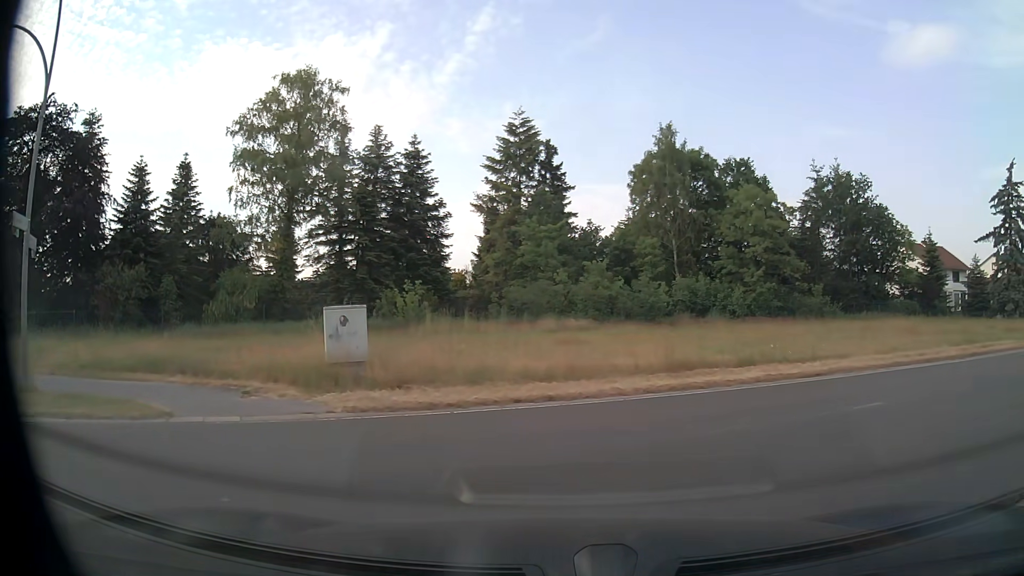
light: Day
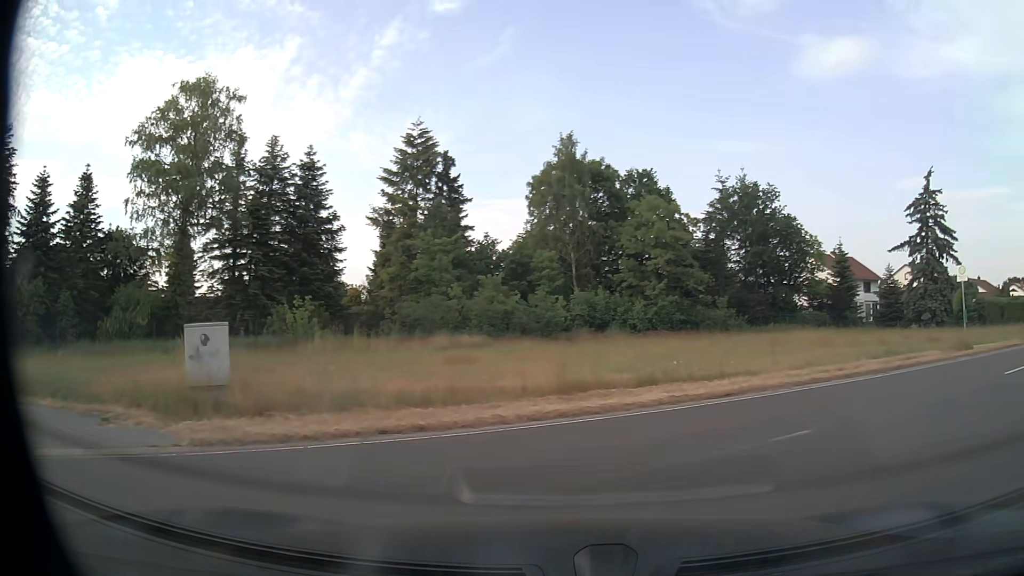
(+0.1, +1.4) m; +8°
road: secondary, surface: asphalt
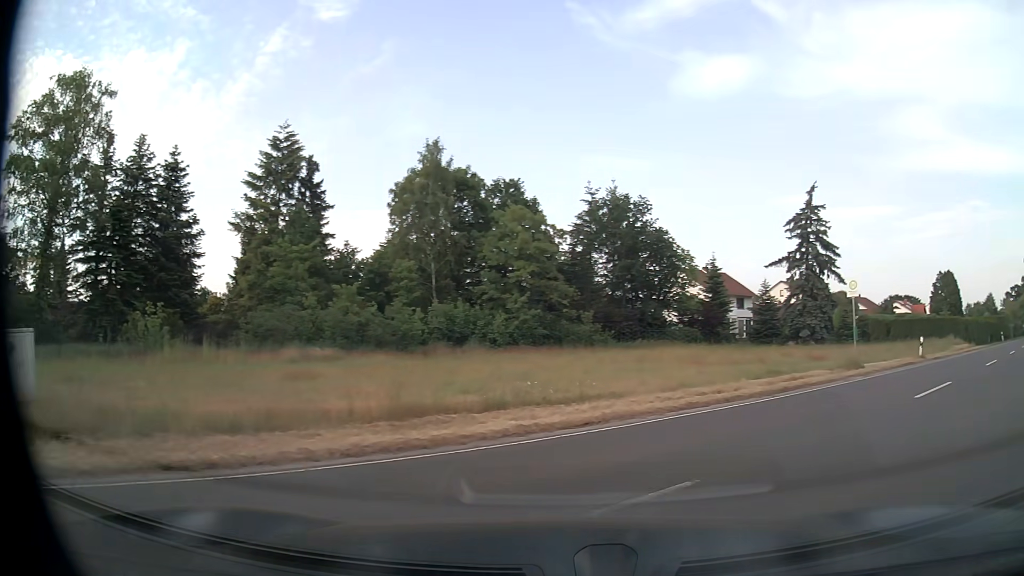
(+0.2, +1.9) m; +13°
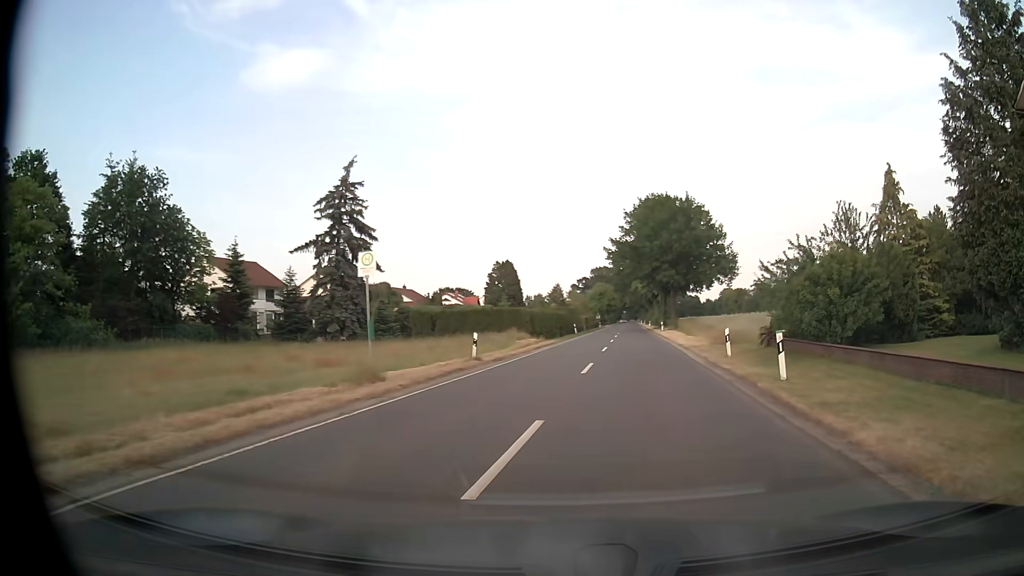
(+3.0, +7.7) m; +38°
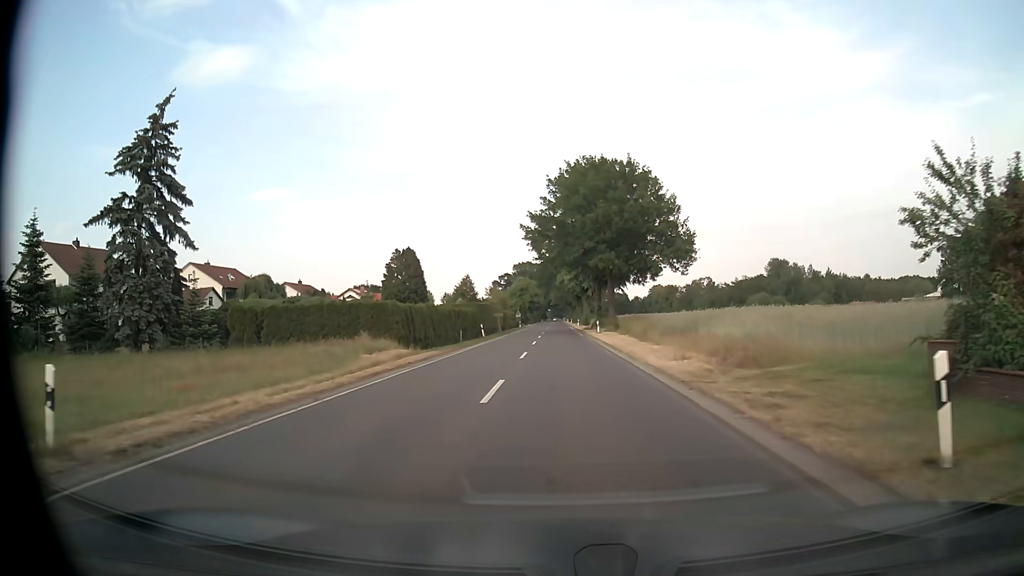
(+1.8, +18.1) m; +7°
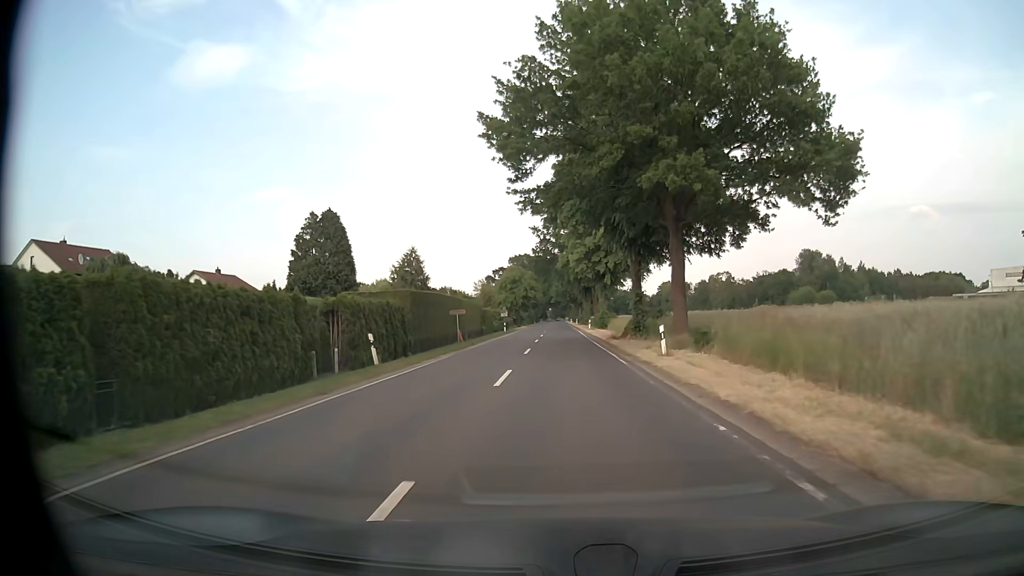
(0.0, +33.1) m; 0°
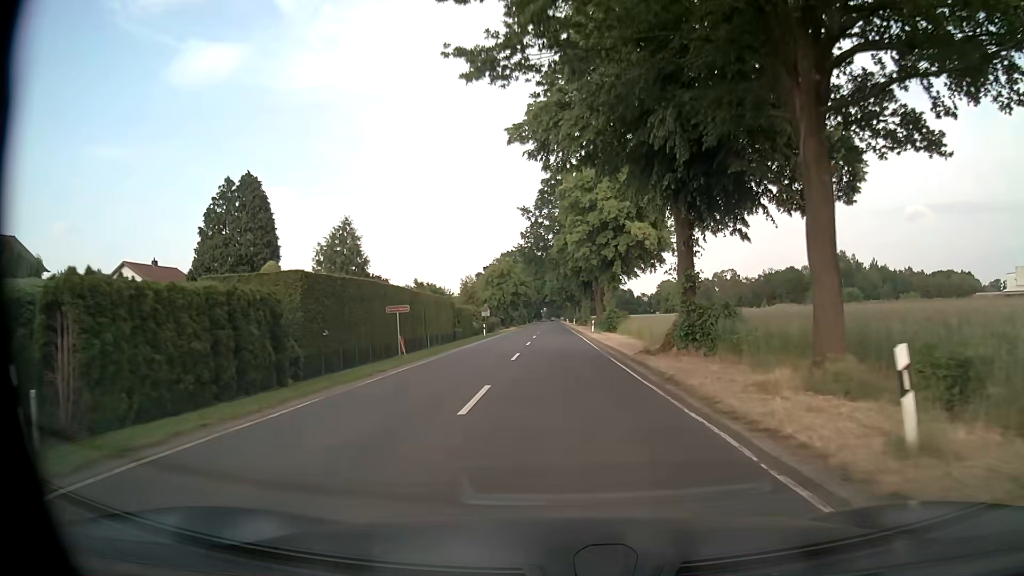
(+0.1, +15.8) m; 0°
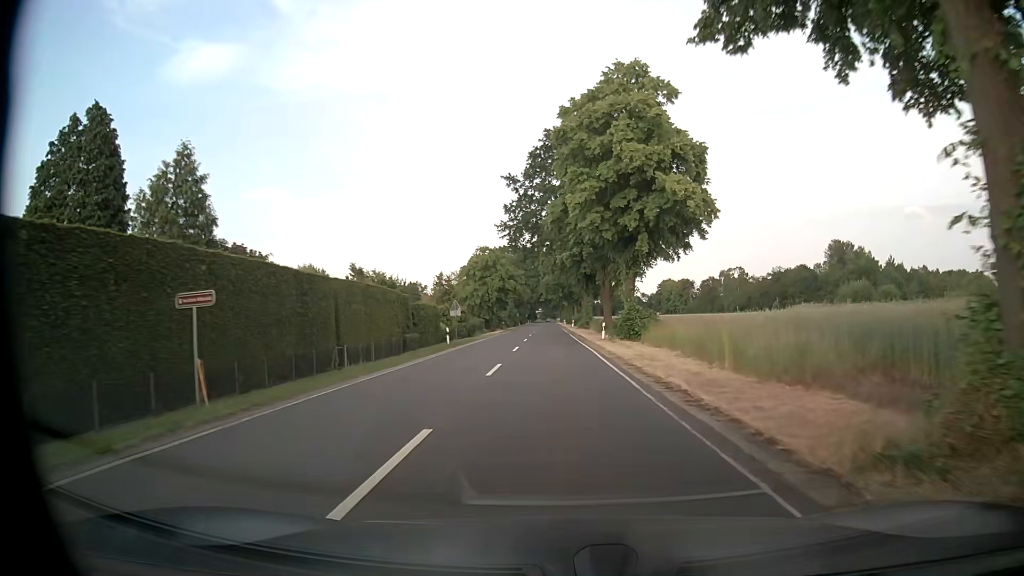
(+0.1, +17.1) m; 0°
(0, +10) (0, +20) (0, +30) (0, +40) (0, +50) (0, +60) (0, +70) (0, +80) (0, +90) (0, +100) m
